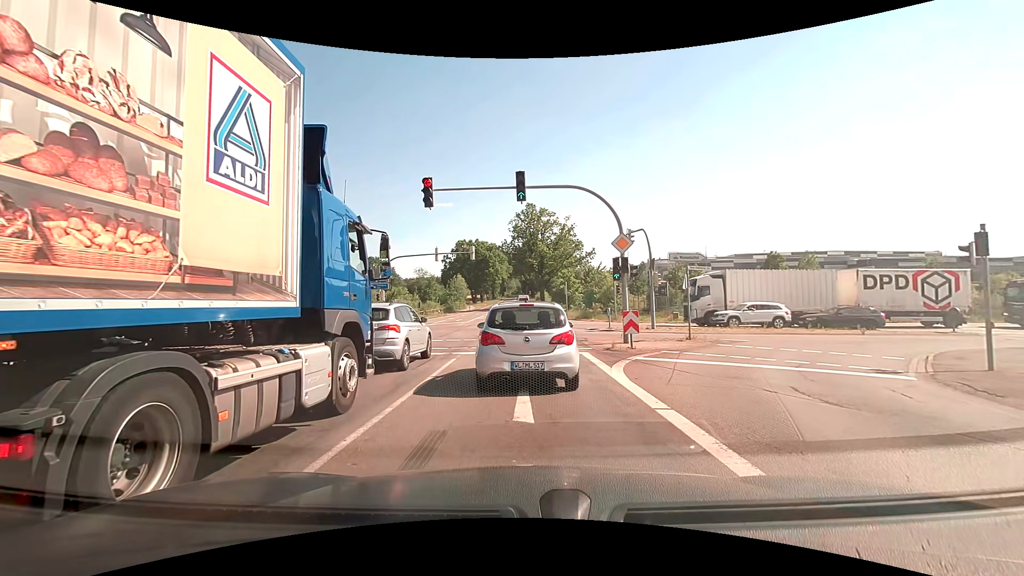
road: primary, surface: asphalt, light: Day
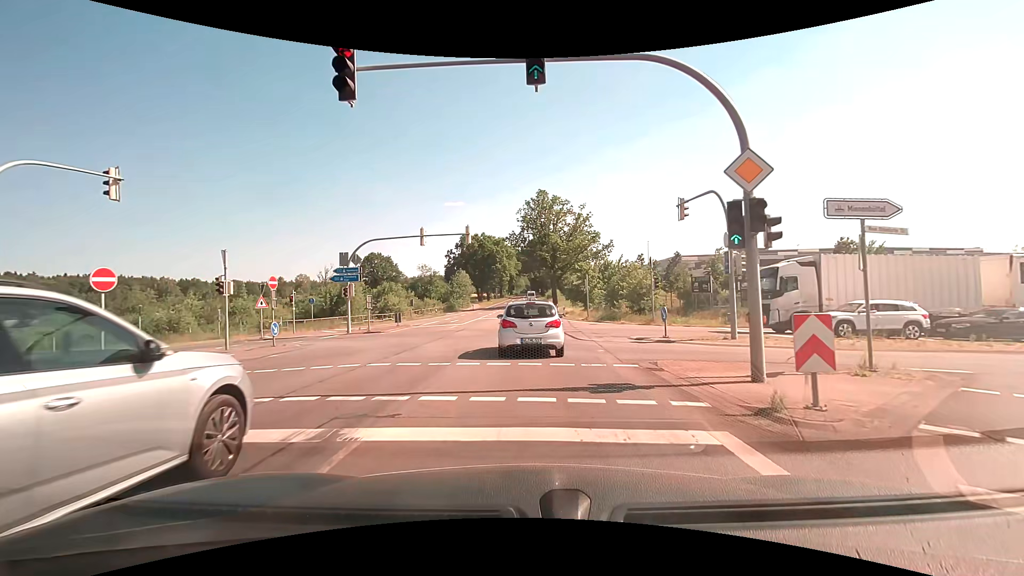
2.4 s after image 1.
(-0.3, +10.3) m; -2°
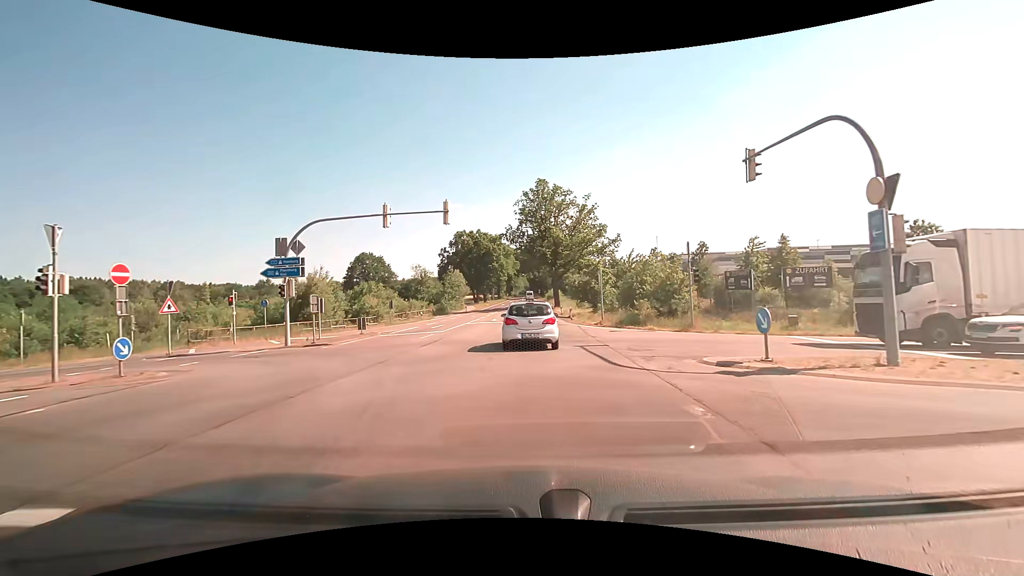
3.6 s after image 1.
(0.0, +8.5) m; 0°
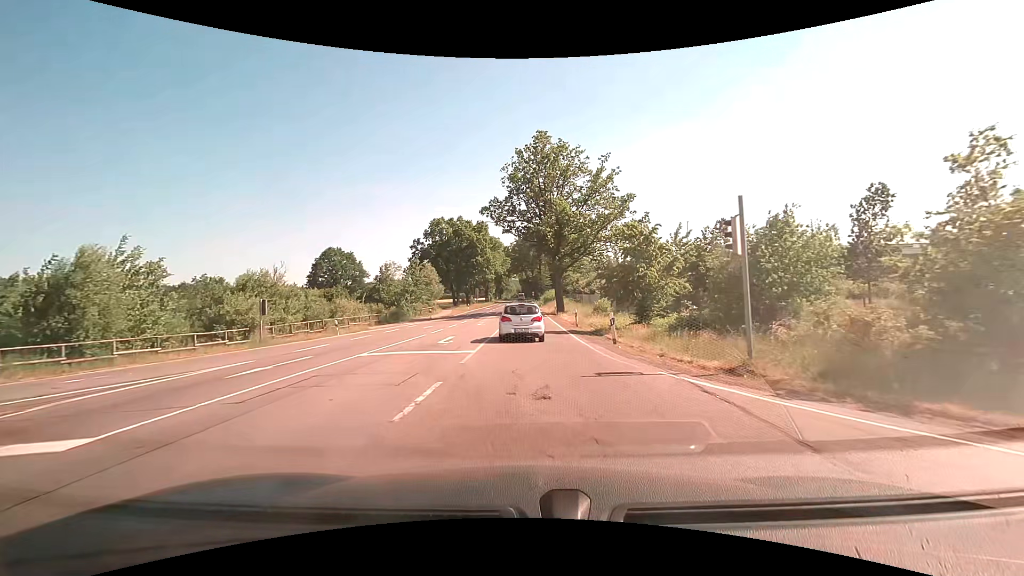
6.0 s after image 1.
(+0.2, +23.1) m; +1°
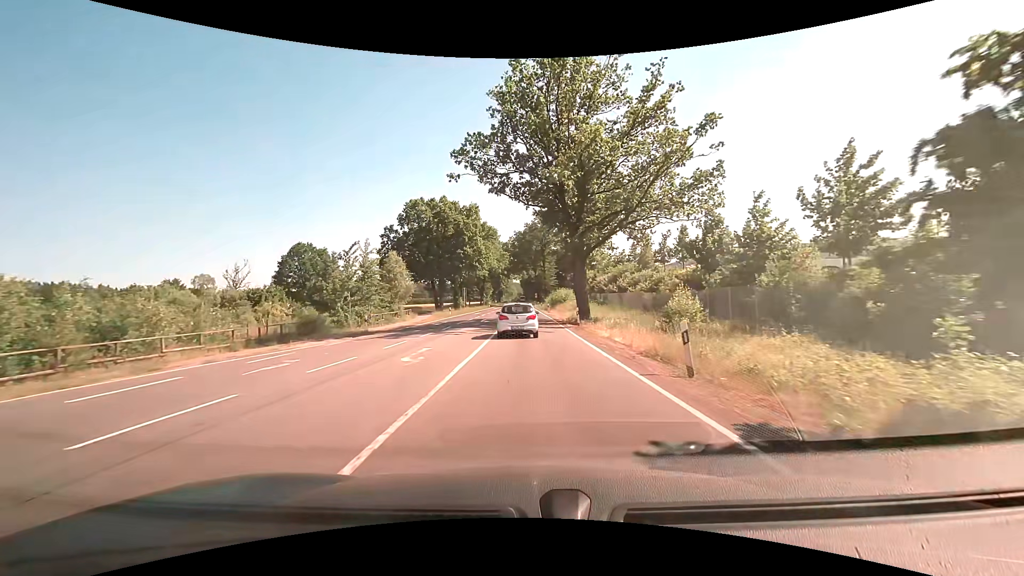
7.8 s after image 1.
(0.0, +21.6) m; 0°
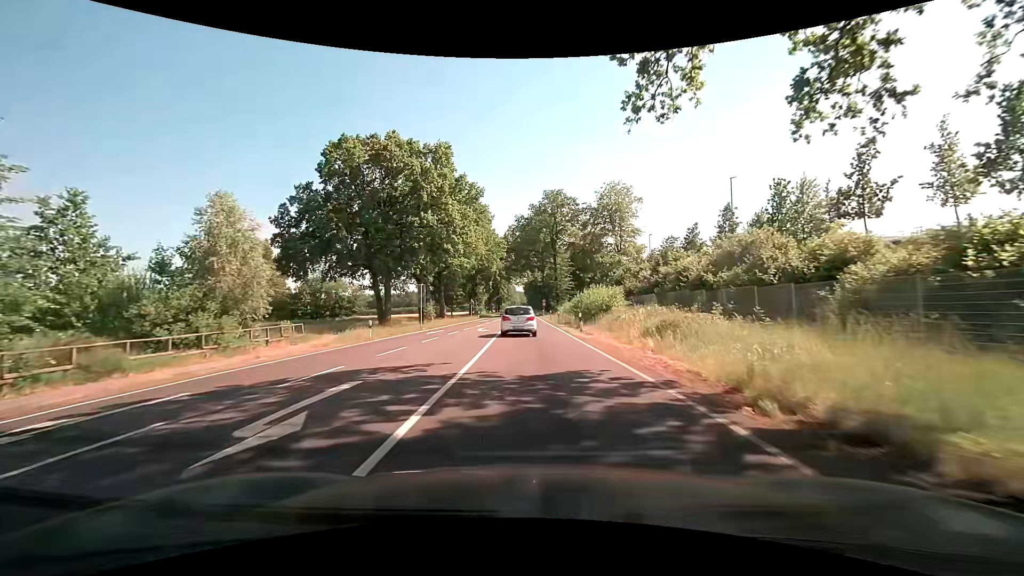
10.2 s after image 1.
(-0.1, +32.7) m; 0°
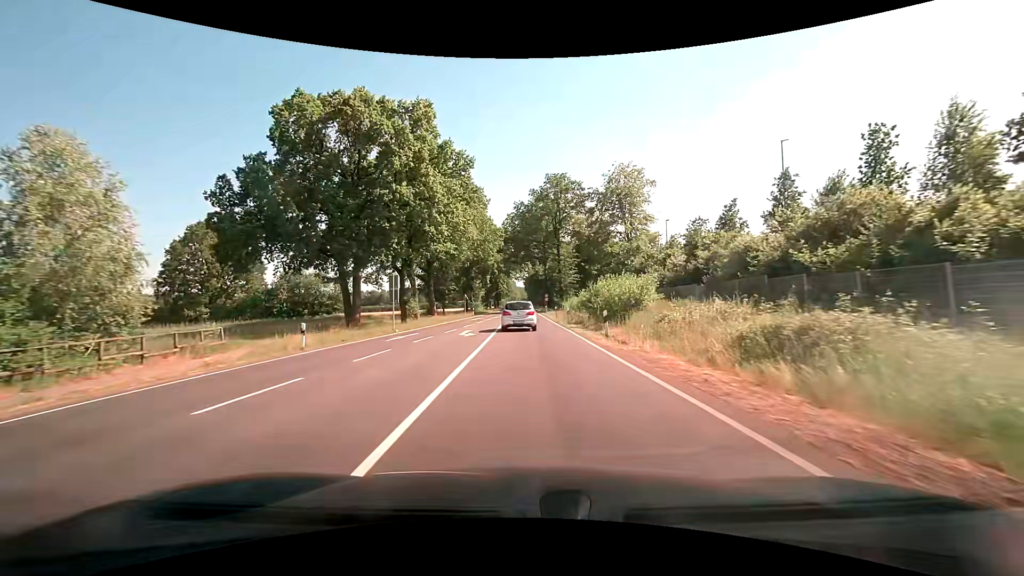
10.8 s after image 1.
(0.0, +8.7) m; 0°
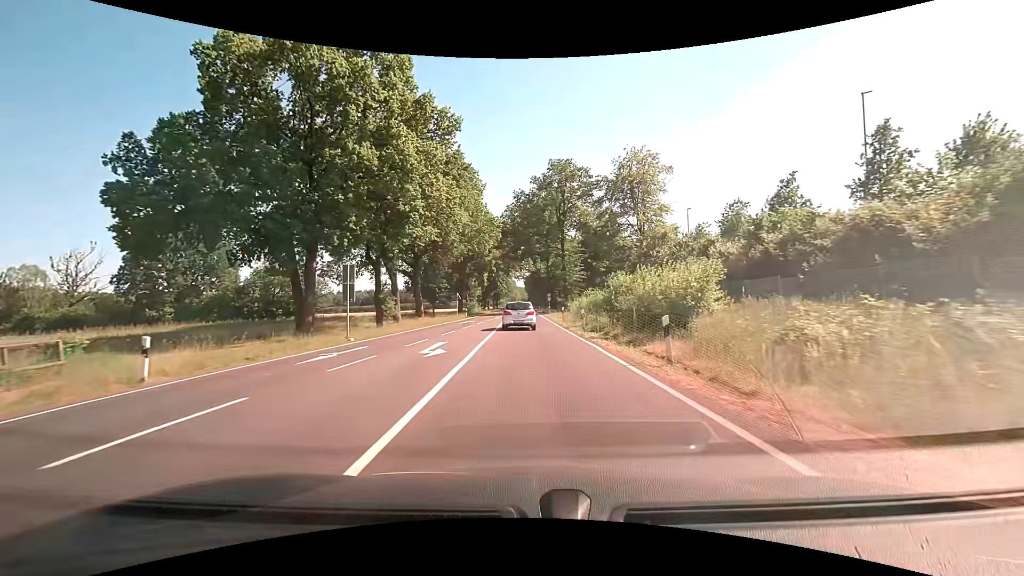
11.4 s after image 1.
(0.0, +8.2) m; 0°
(0, +10) (0, +20) (0, +30) (0, +40) (0, +50) (0, +60) (0, +70) (0, +80) (0, +90) (0, +100) m
